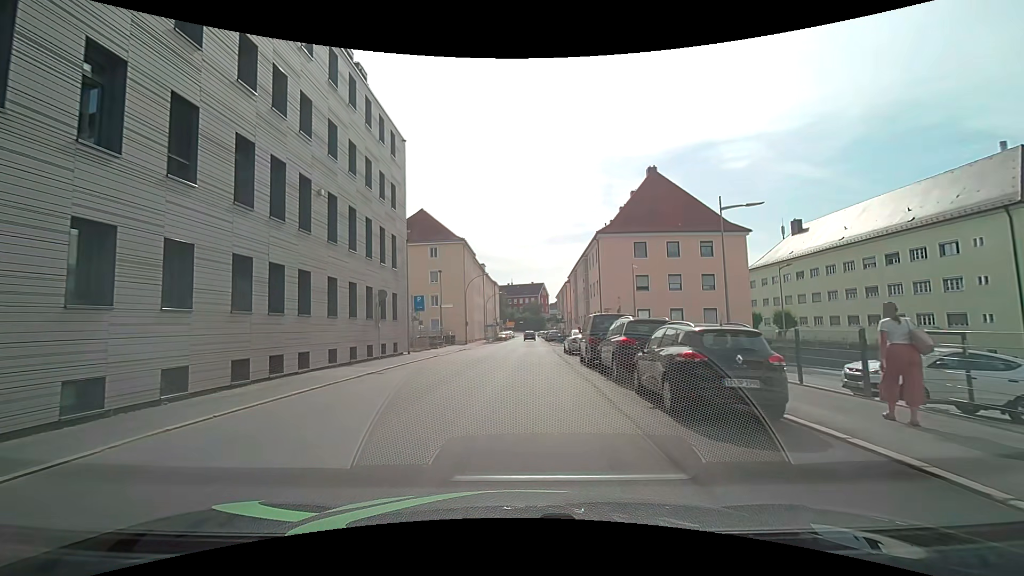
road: tertiary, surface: asphalt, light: Day
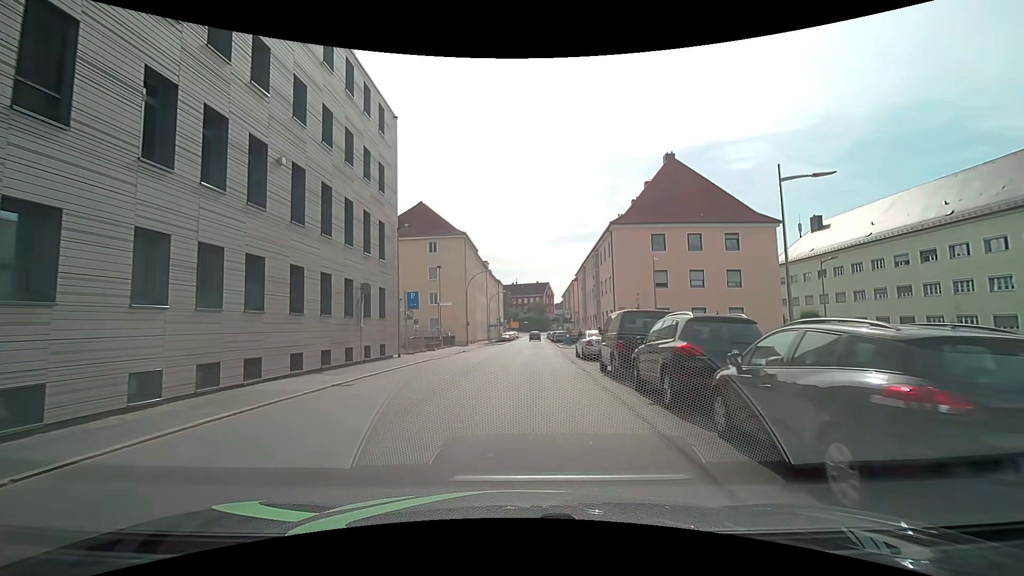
(0.0, +4.2) m; -2°
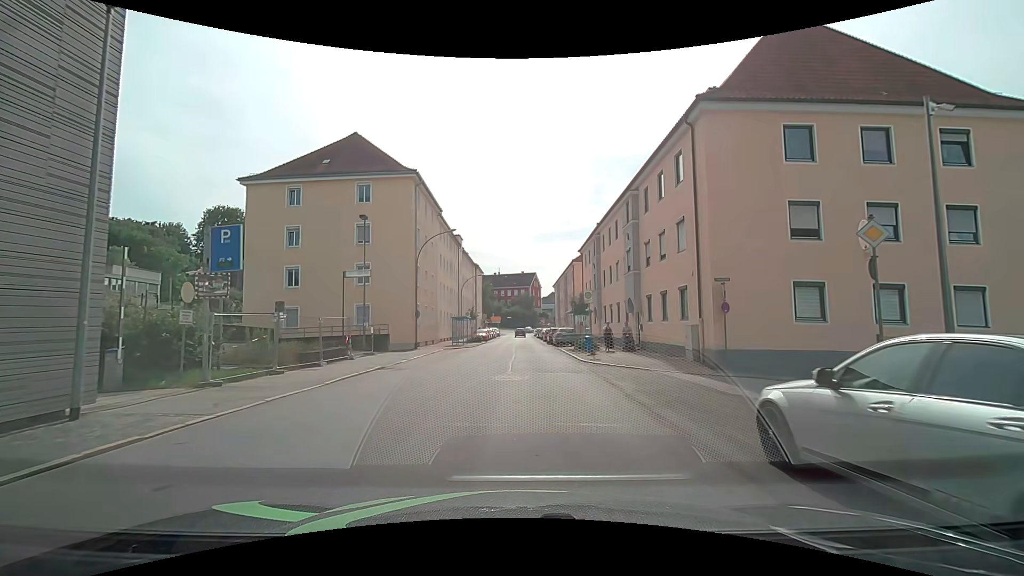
(+1.0, +21.8) m; +4°
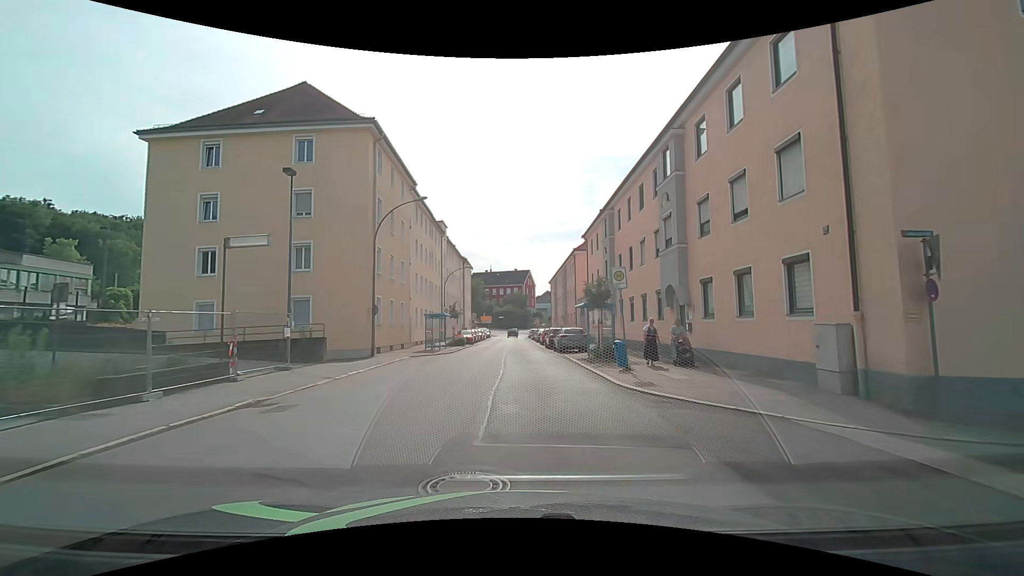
(0.0, +9.3) m; 0°
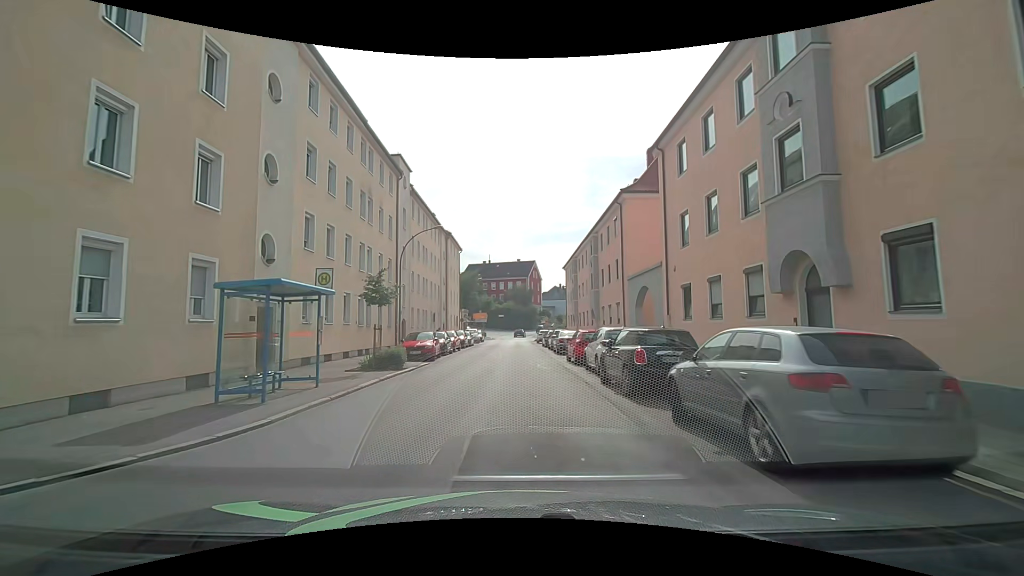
(0.0, +23.4) m; 0°
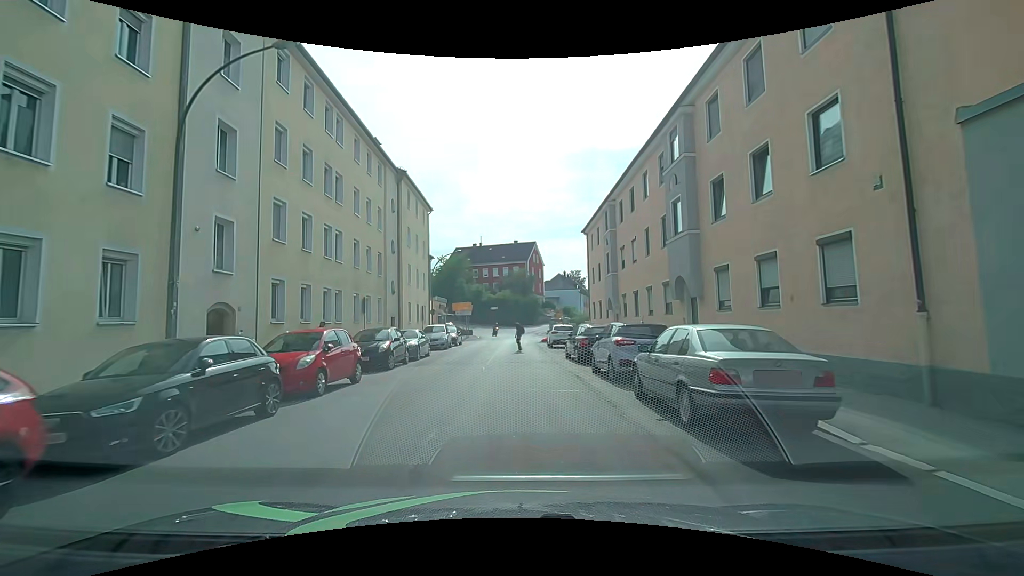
(0.0, +23.1) m; 0°
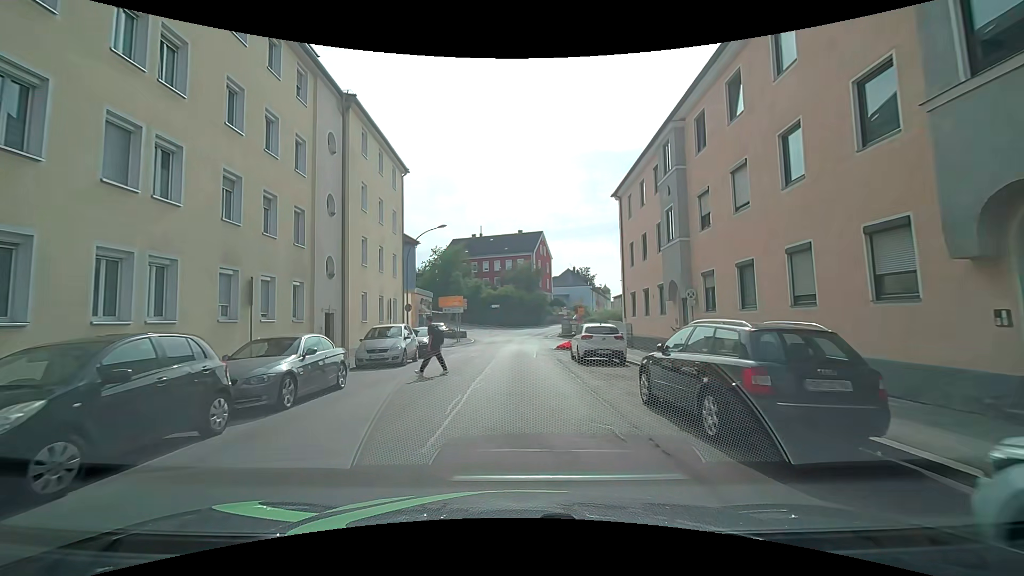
(0.0, +12.6) m; 0°
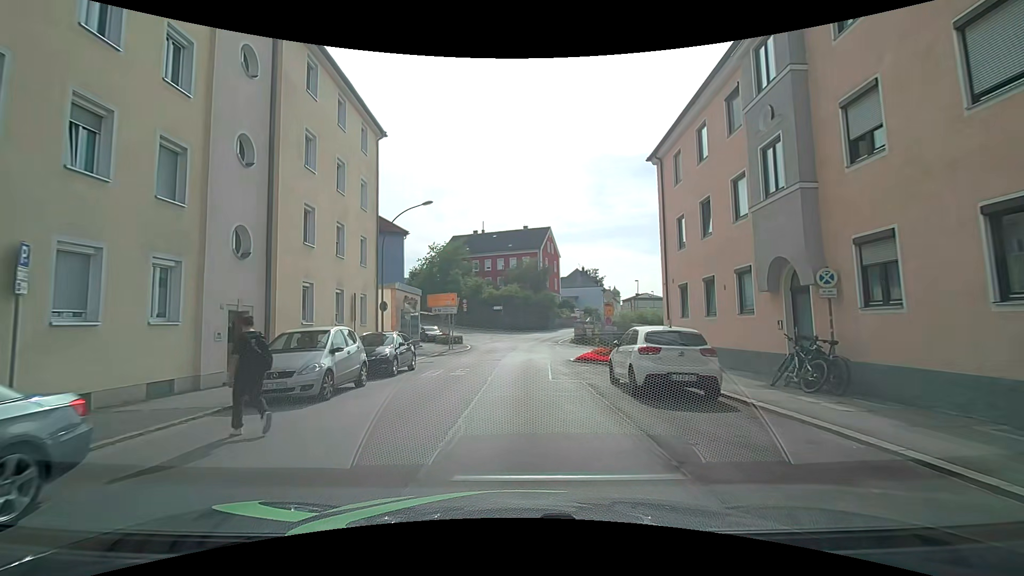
(-0.1, +7.9) m; -1°
(0, +10) (0, +20) (+1, +30) (+1, +40) (+2, +50) (+5, +60) (+8, +69) (+12, +78) (+17, +87) (+21, +96) m
